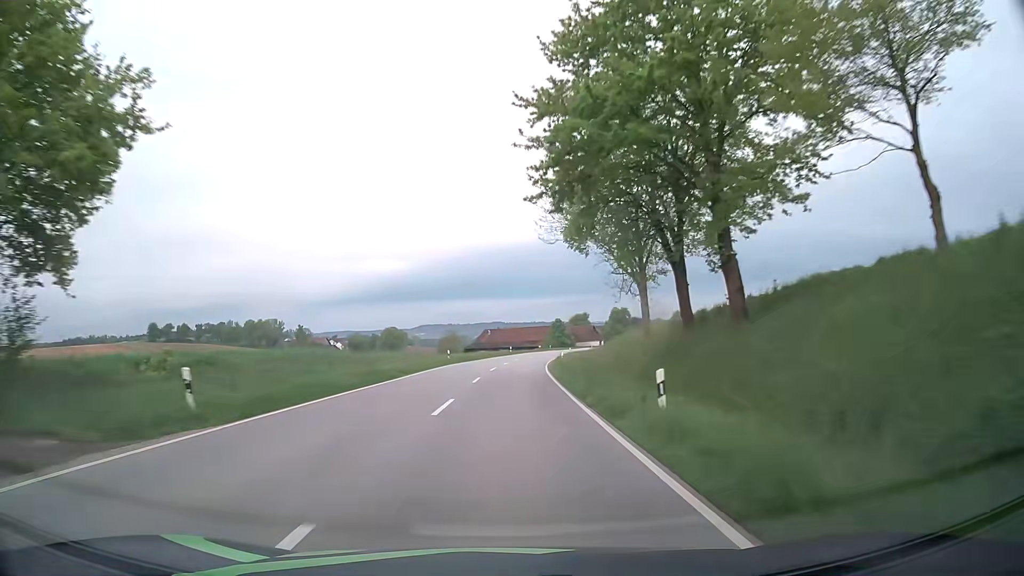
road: secondary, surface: asphalt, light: Day
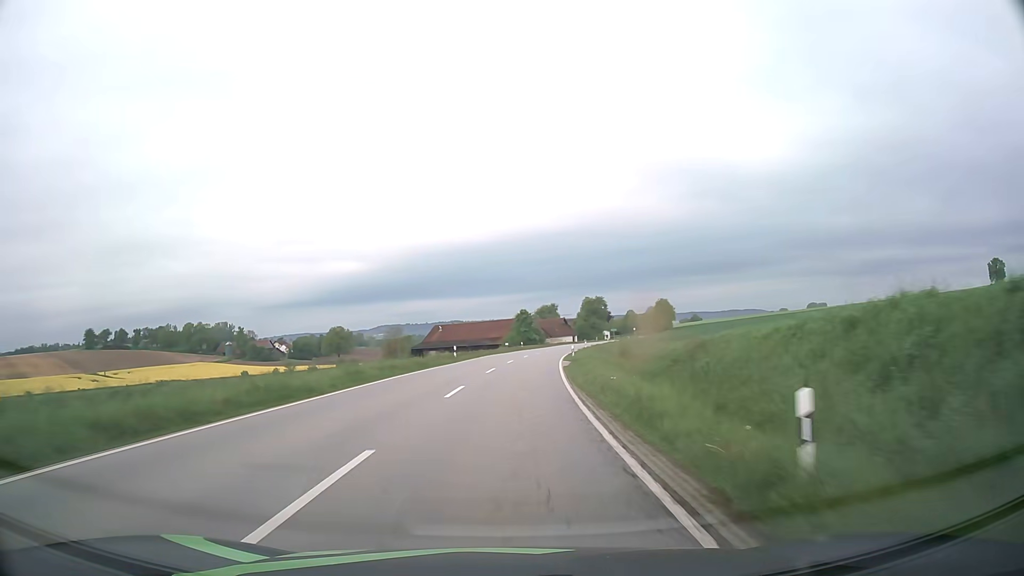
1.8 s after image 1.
(+1.4, +44.4) m; +4°
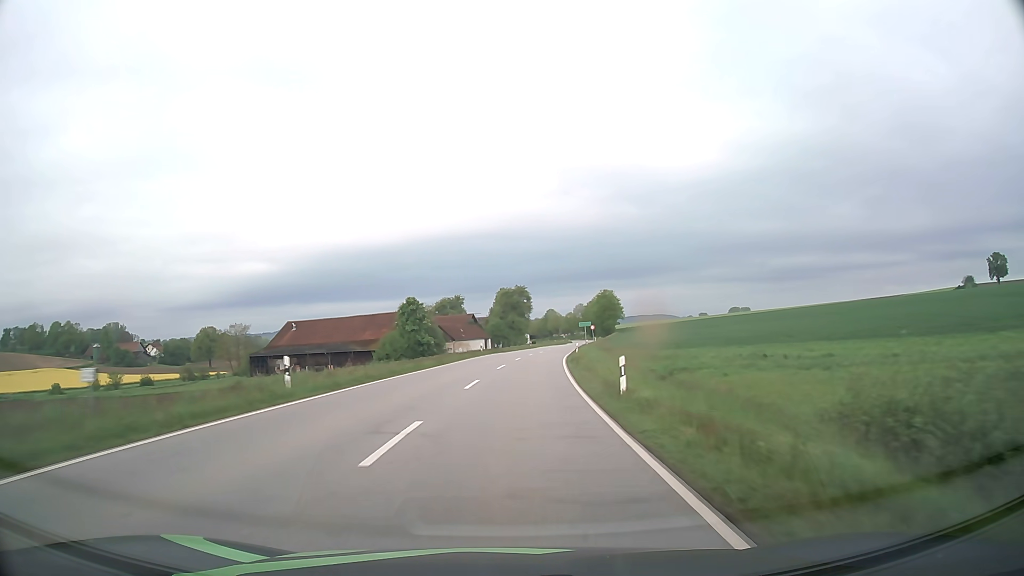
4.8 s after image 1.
(+4.8, +68.6) m; +8°
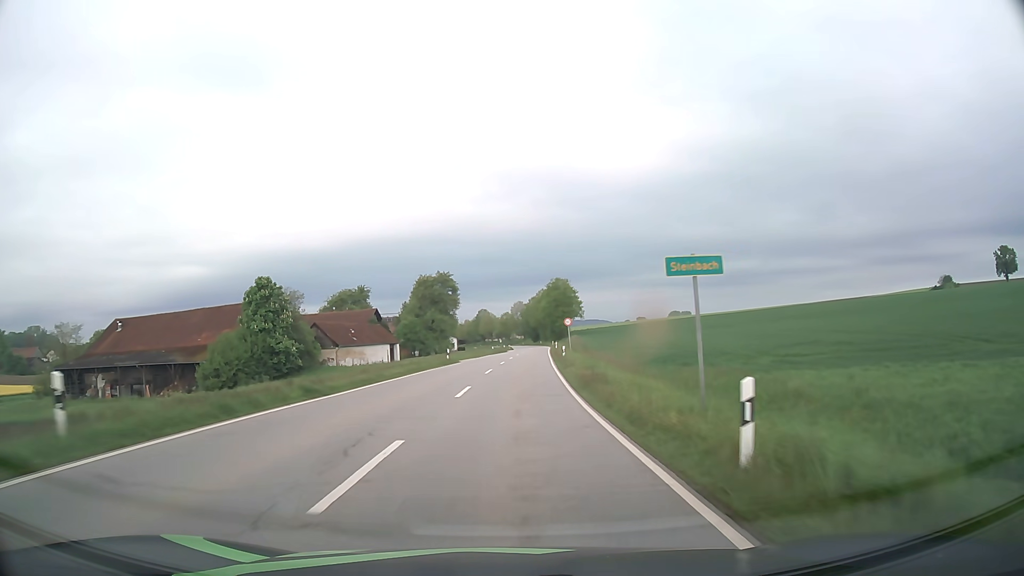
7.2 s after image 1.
(+2.5, +49.2) m; +6°
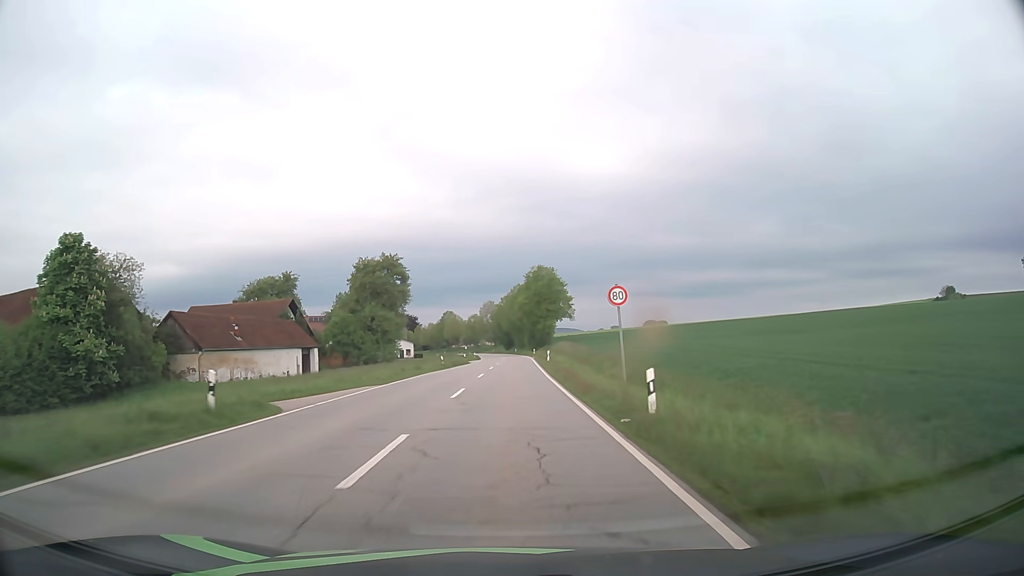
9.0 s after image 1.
(+0.8, +35.0) m; +2°
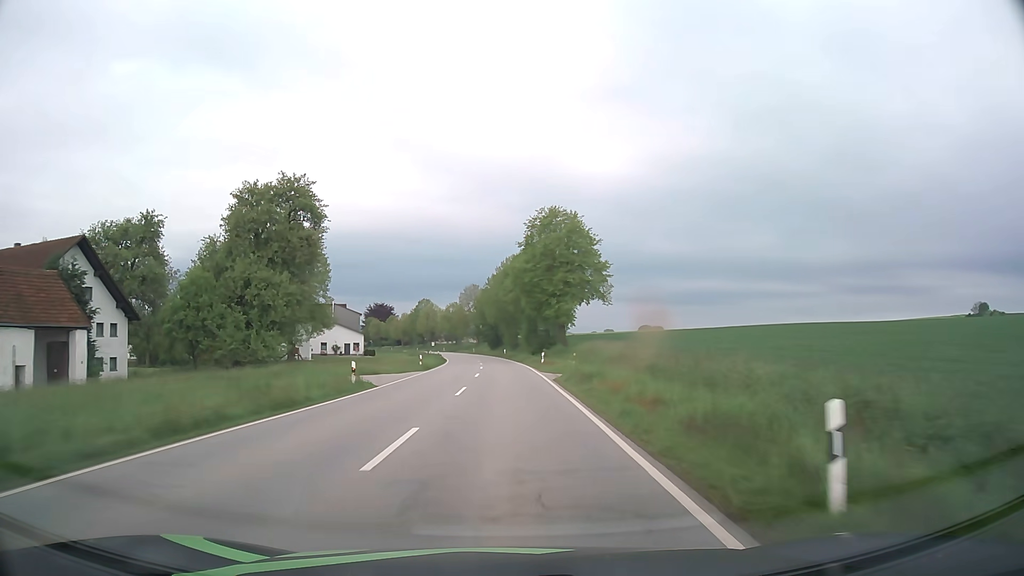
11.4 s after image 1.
(+0.6, +47.4) m; +1°
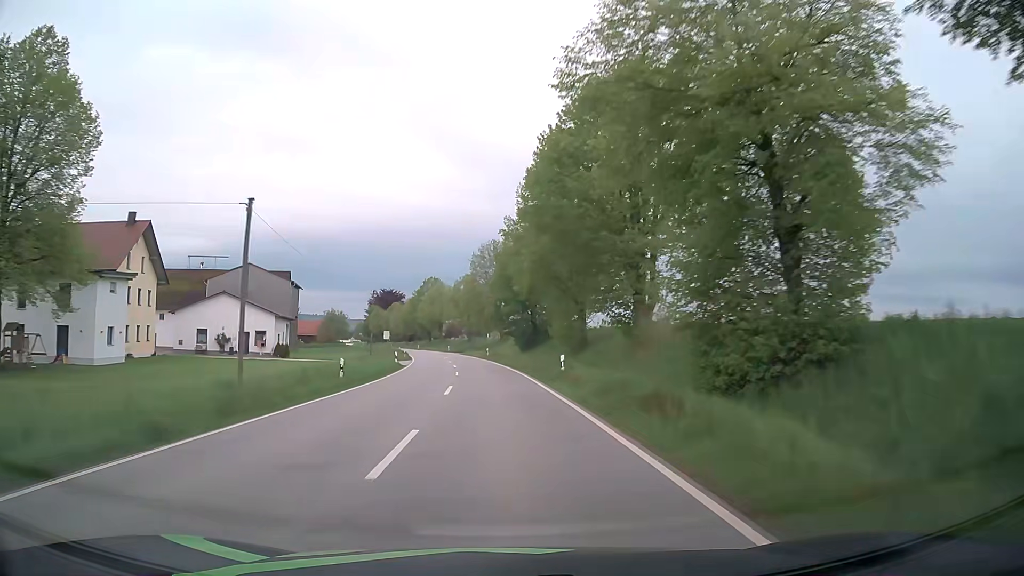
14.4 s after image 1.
(-0.8, +60.9) m; -3°
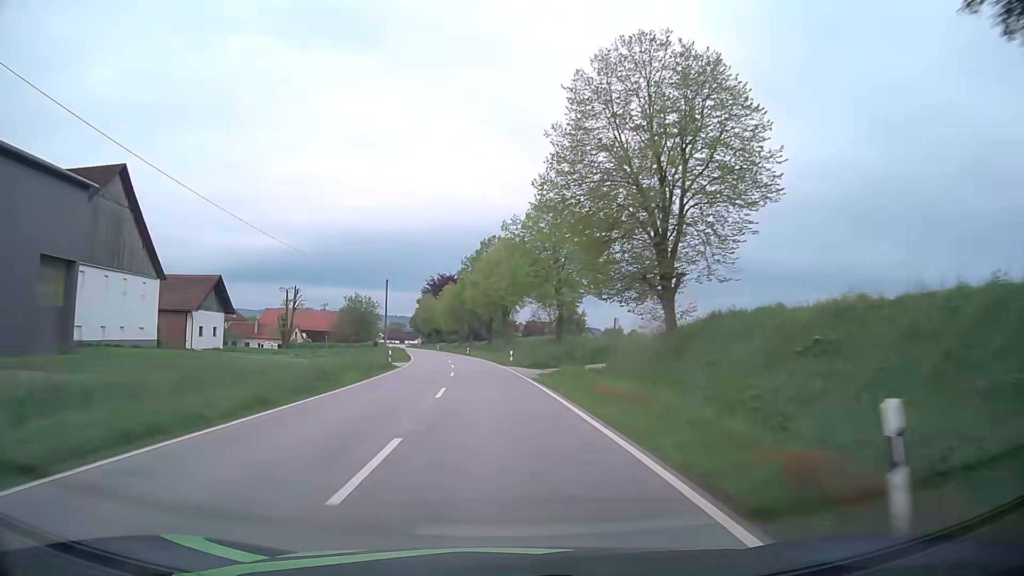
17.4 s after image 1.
(-3.8, +61.7) m; -7°
(0, +10) (0, +20) (-1, +30) (-2, +40) (-3, +50) (-4, +60) (-5, +70) (-7, +80) (-8, +89) (-10, +99) m
